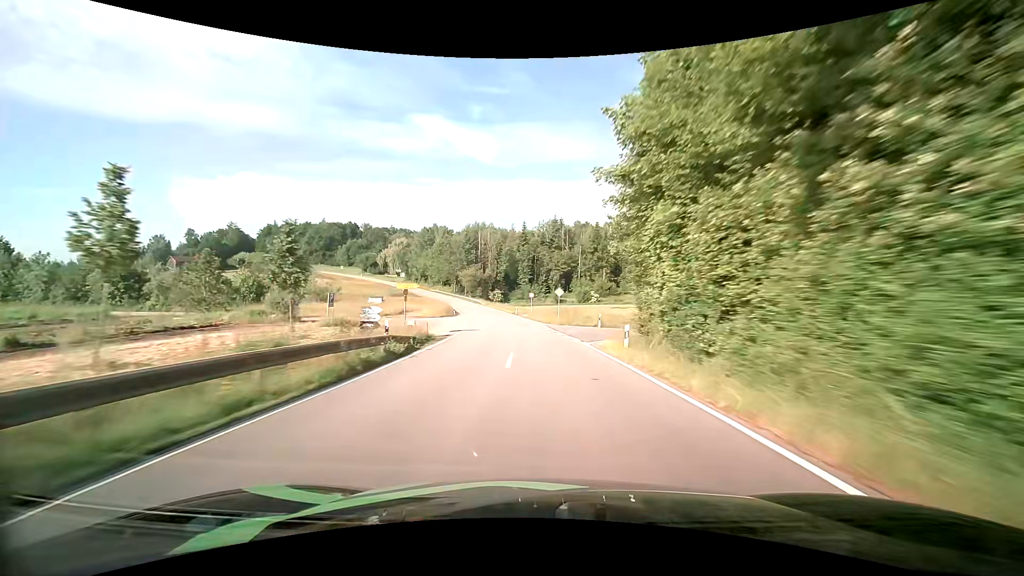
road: tertiary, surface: asphalt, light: Day
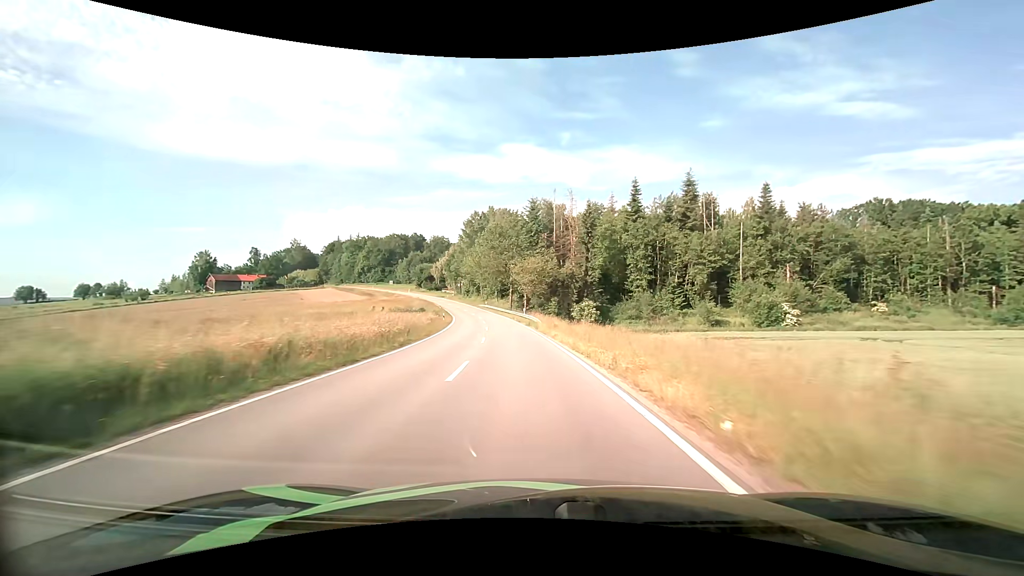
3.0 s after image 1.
(-4.8, +63.9) m; -11°
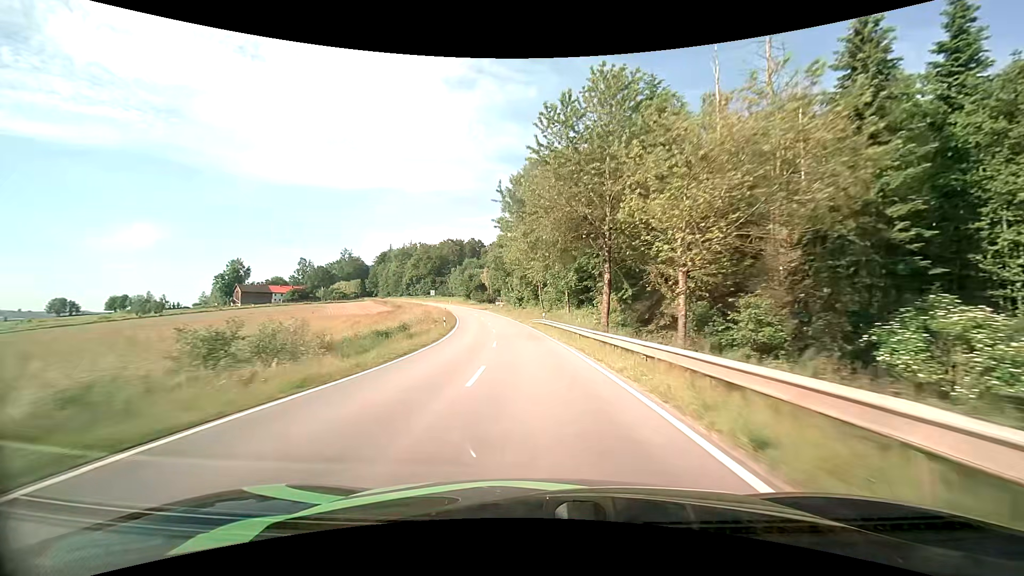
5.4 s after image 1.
(-4.0, +49.7) m; -8°
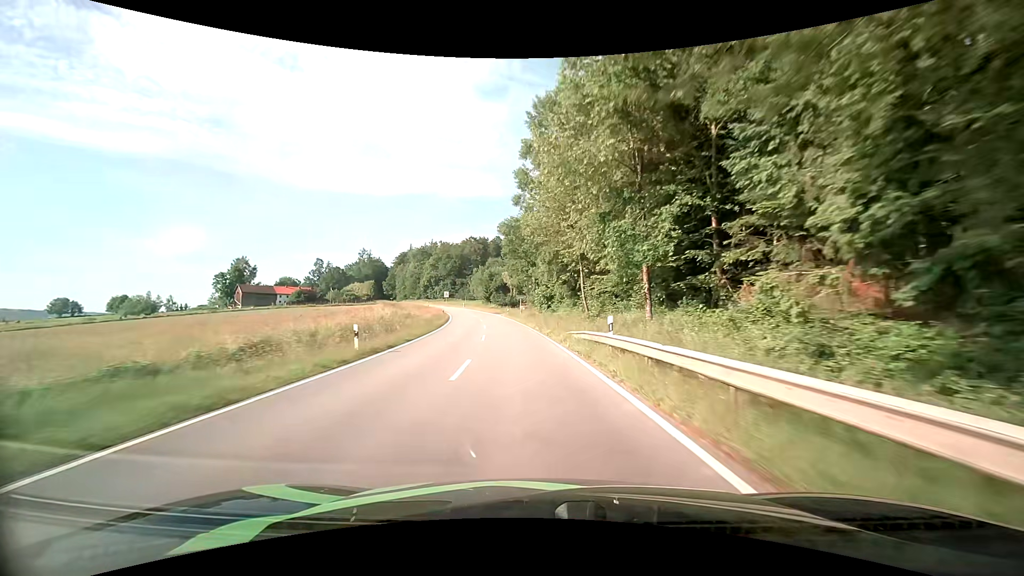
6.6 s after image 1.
(-0.8, +25.4) m; -4°
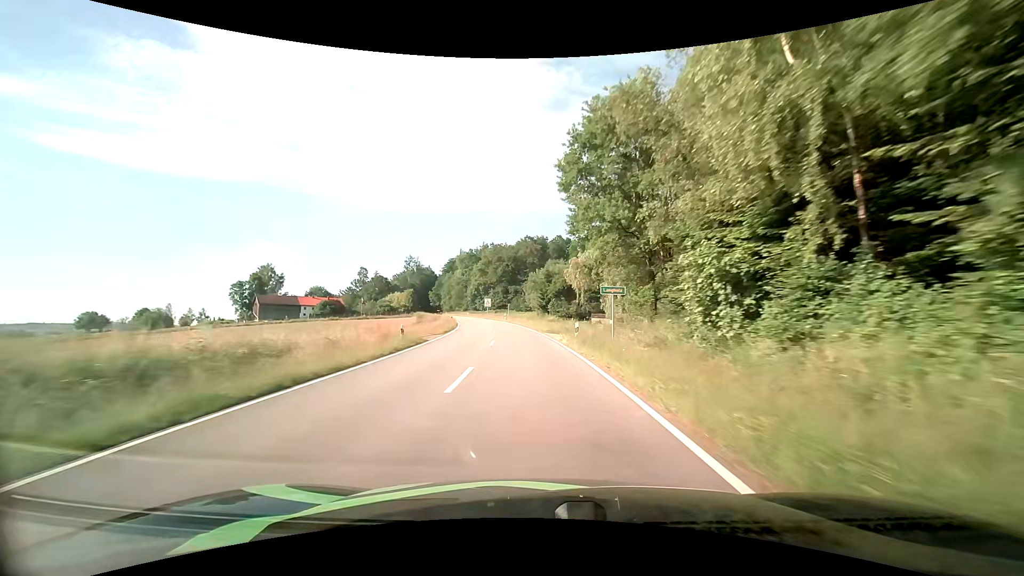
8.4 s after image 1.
(-2.3, +38.3) m; -7°
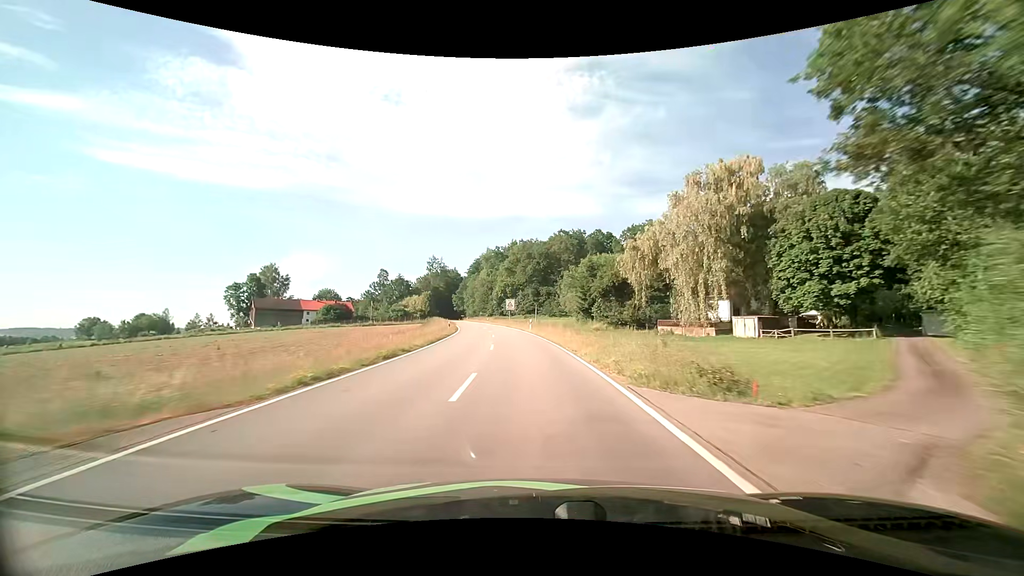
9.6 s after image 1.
(-1.1, +24.9) m; -4°
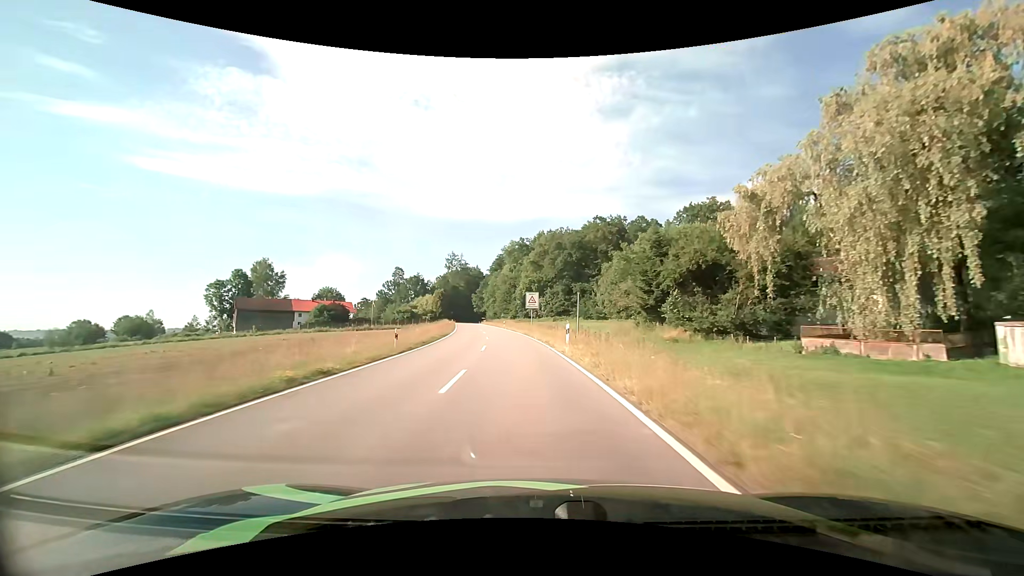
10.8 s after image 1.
(-0.8, +25.0) m; -4°
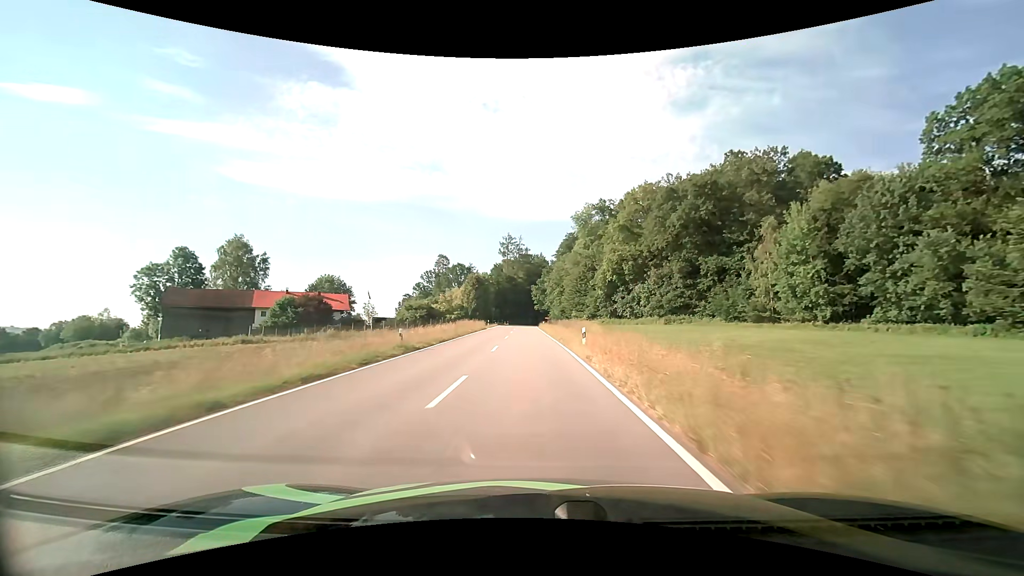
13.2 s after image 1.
(-3.7, +51.2) m; -8°
(0, +10) (0, +20) (-1, +30) (-1, +40) (-1, +50) (-1, +60) (-1, +70) (-2, +80) (-2, +90) (-2, +100) m
